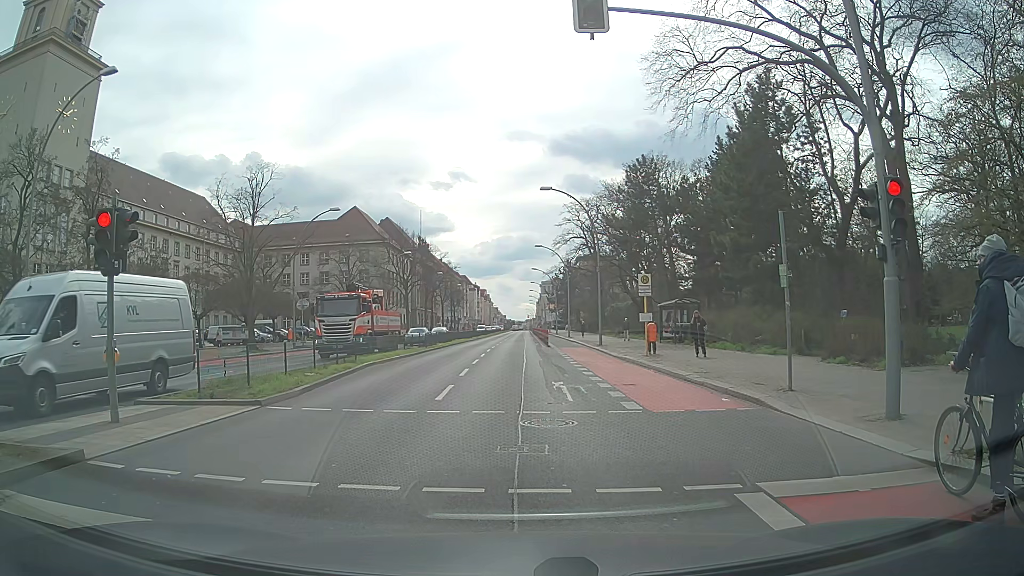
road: primary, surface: asphalt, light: Day
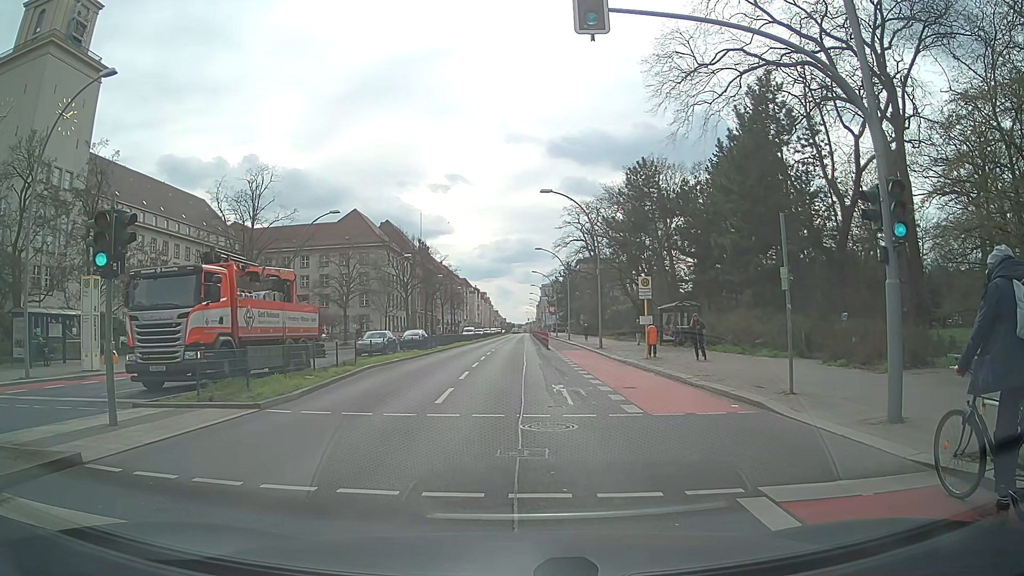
(0.0, +0.1) m; 0°
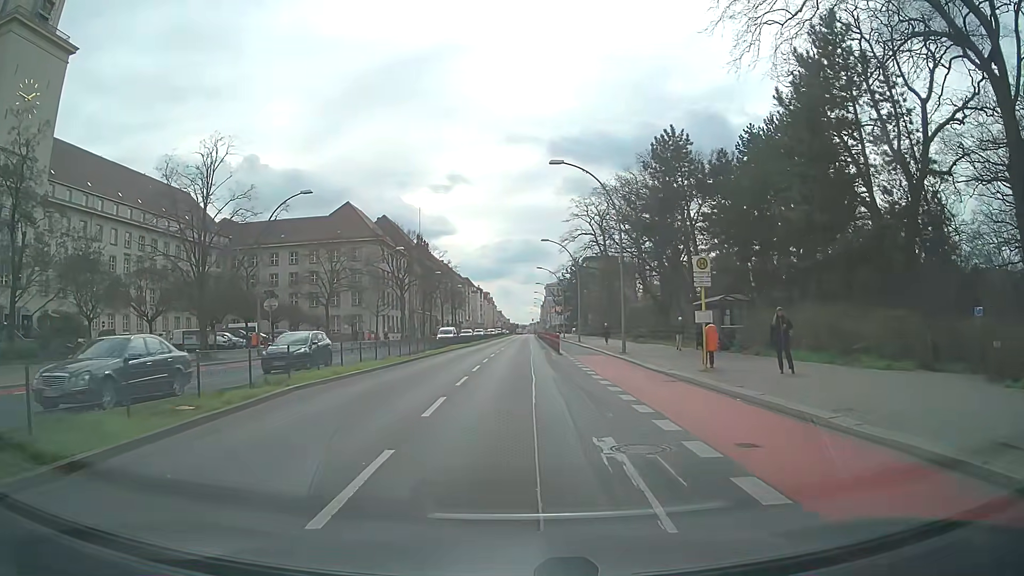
(-0.4, +8.5) m; -3°
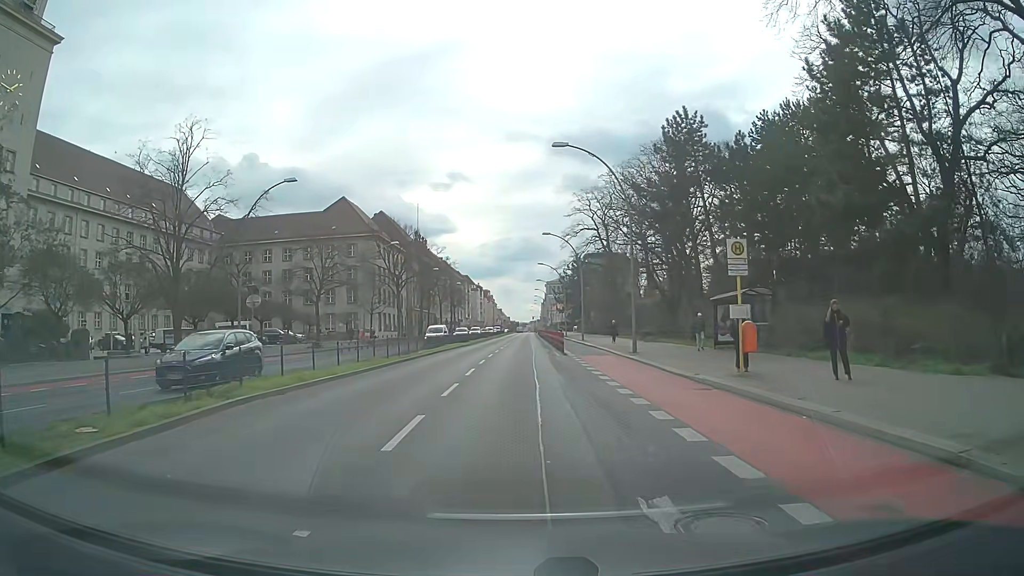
(0.0, +3.3) m; -1°
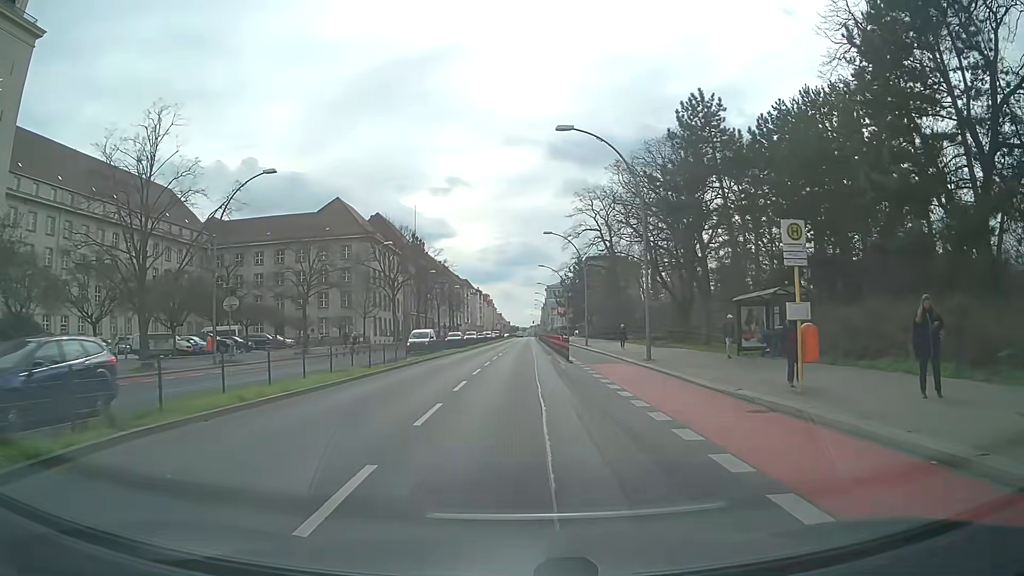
(0.0, +3.6) m; 0°
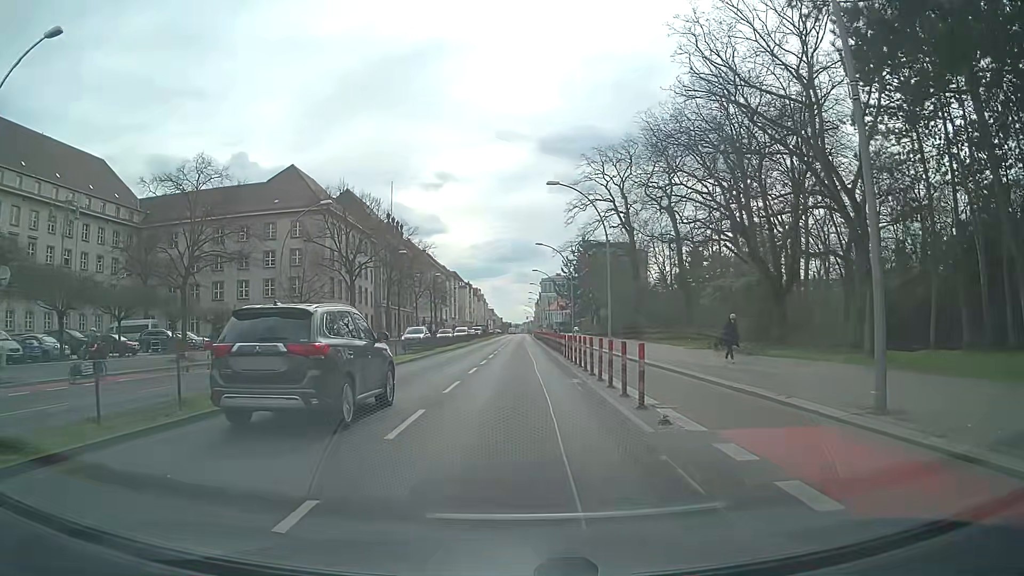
(+0.1, +19.9) m; 0°
(0, +10) (0, +20) (0, +30) (0, +40) (0, +50) (0, +60) (0, +70) (0, +80) (0, +90) (+1, +100) m
